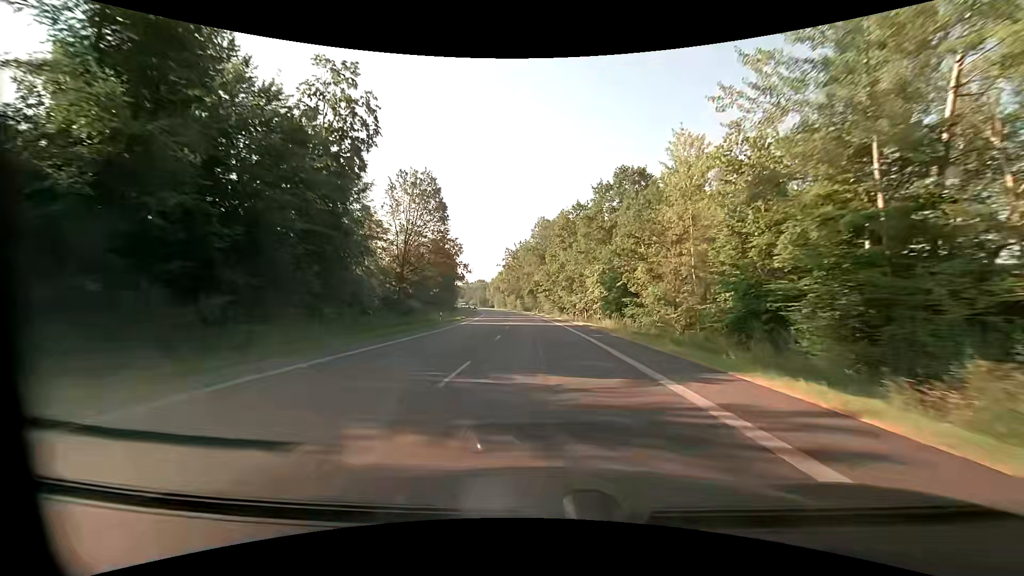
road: primary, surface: asphalt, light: Day
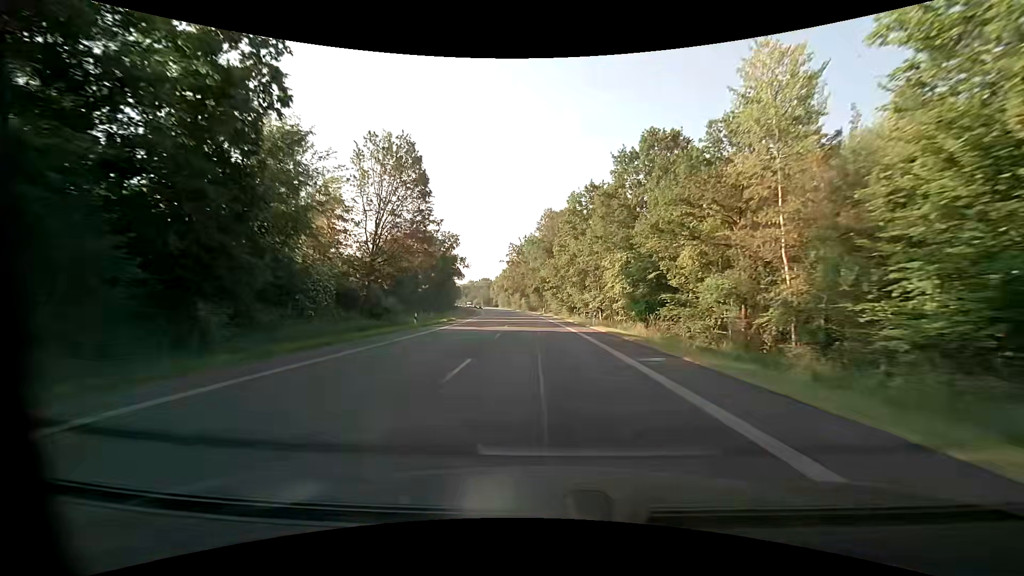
(-0.1, +11.3) m; -1°
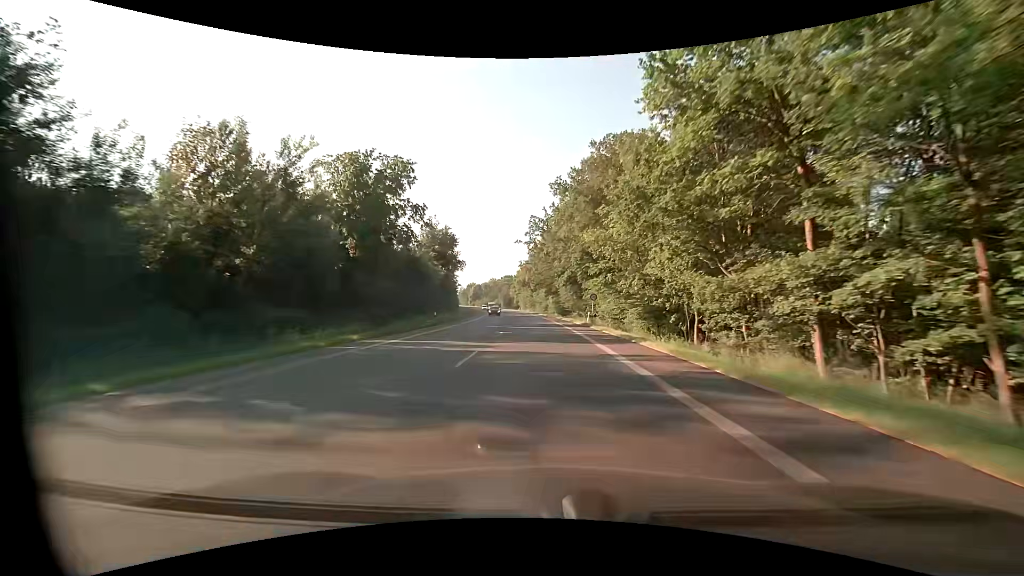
(-1.3, +45.0) m; -3°
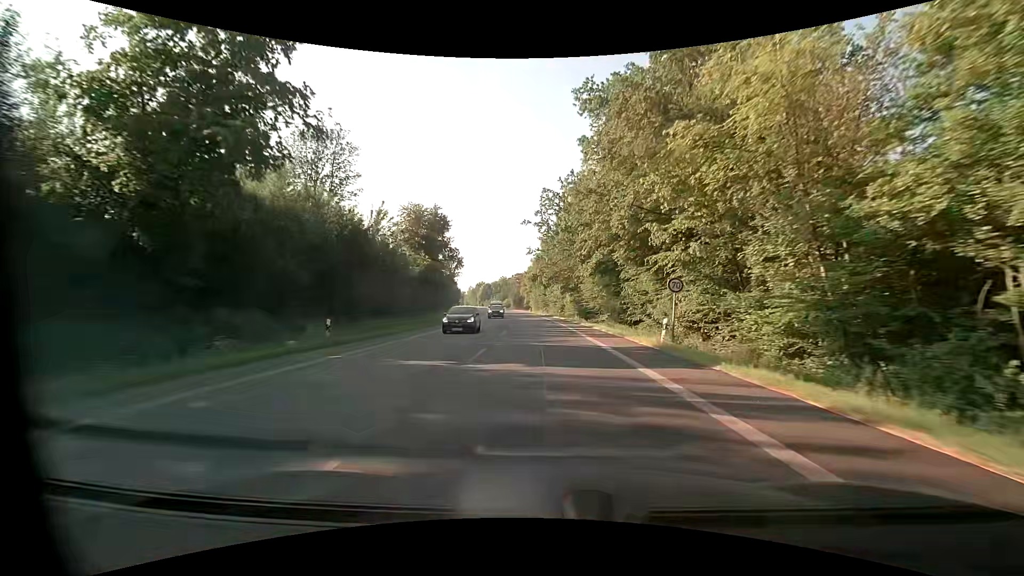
(-0.4, +22.5) m; -2°
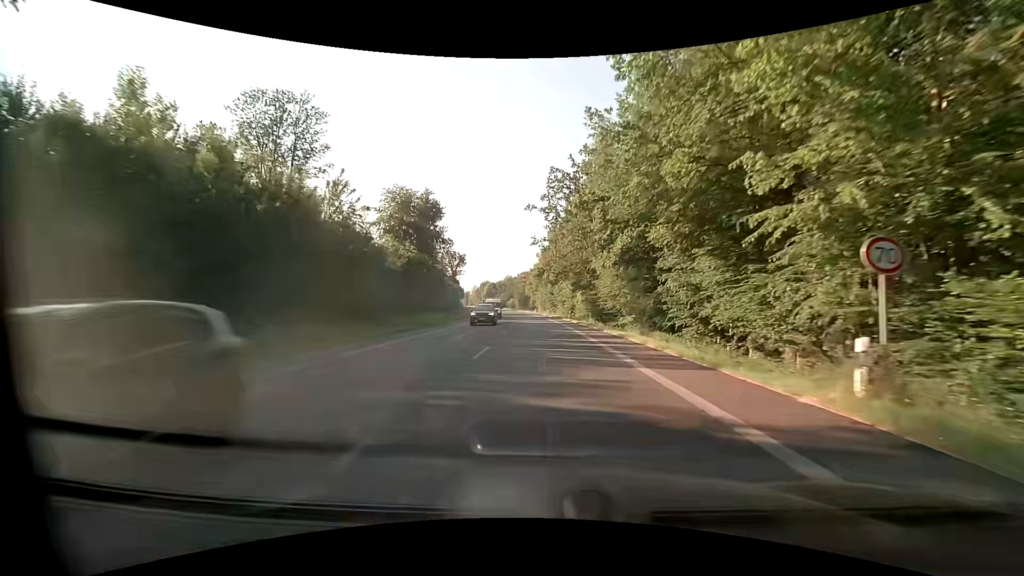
(-0.1, +11.2) m; 0°
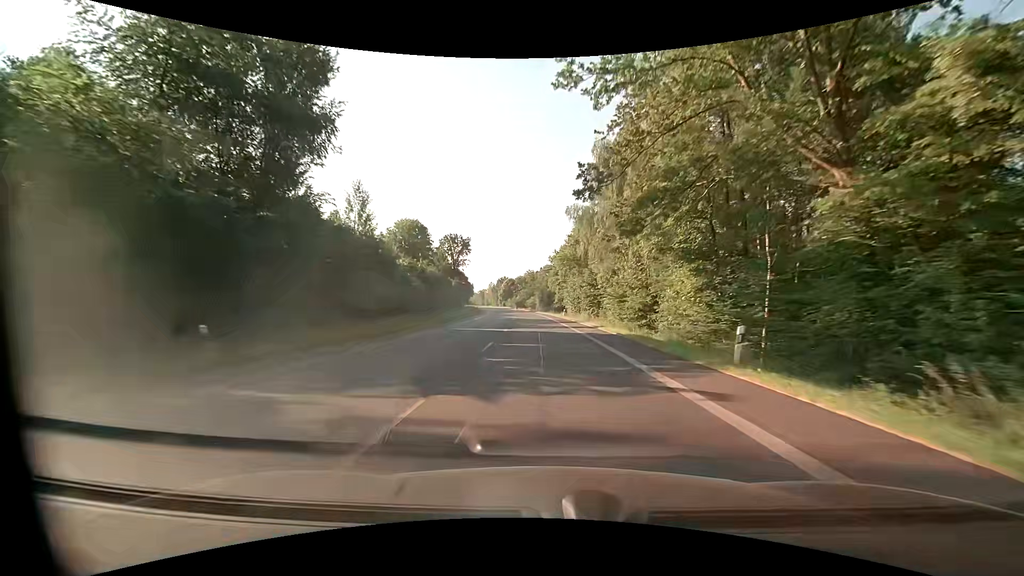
(-1.4, +45.0) m; -3°
(0, +10) (0, +20) (0, +30) (-1, +40) (-1, +50) (-2, +60) (-3, +70) (-3, +80) (-4, +90) (-5, +100) m
